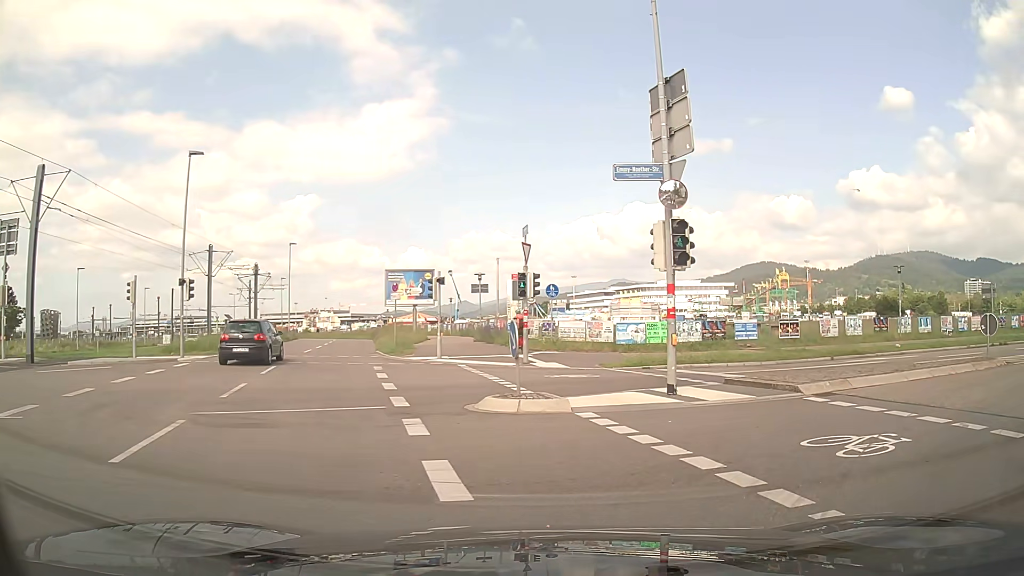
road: secondary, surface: asphalt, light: Day
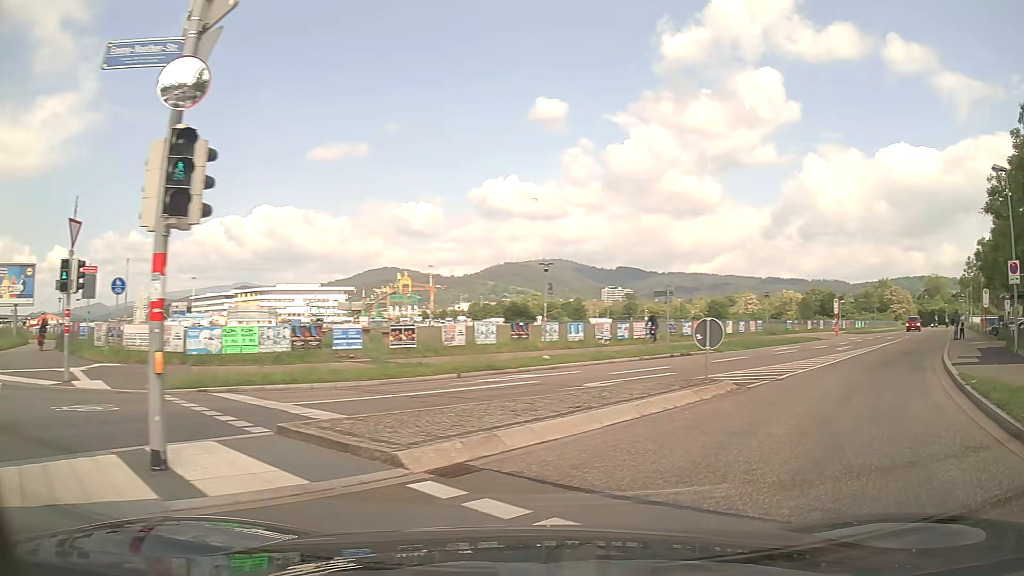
(+1.6, +5.9) m; +32°
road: unclassified
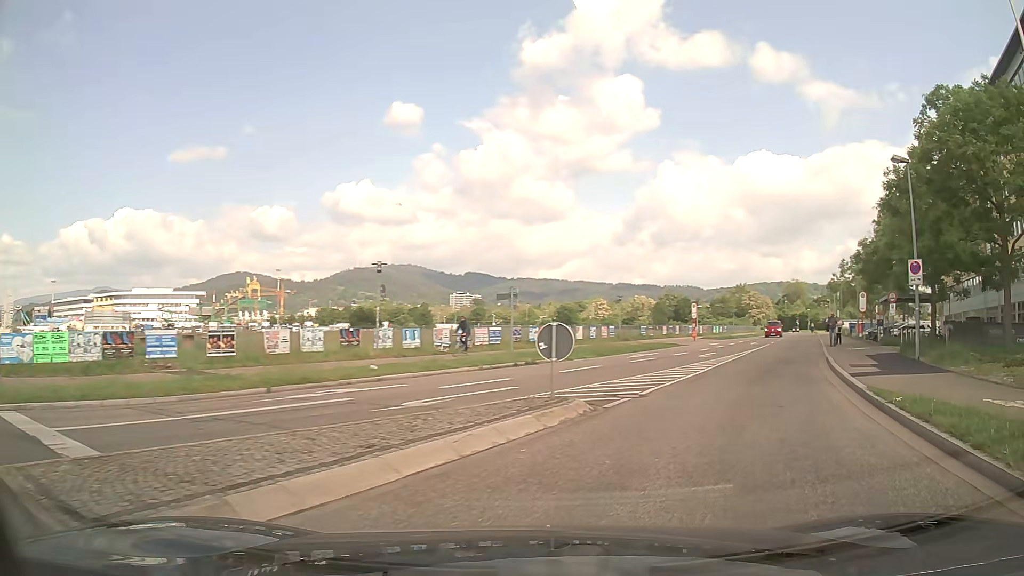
(+0.3, +2.6) m; +13°
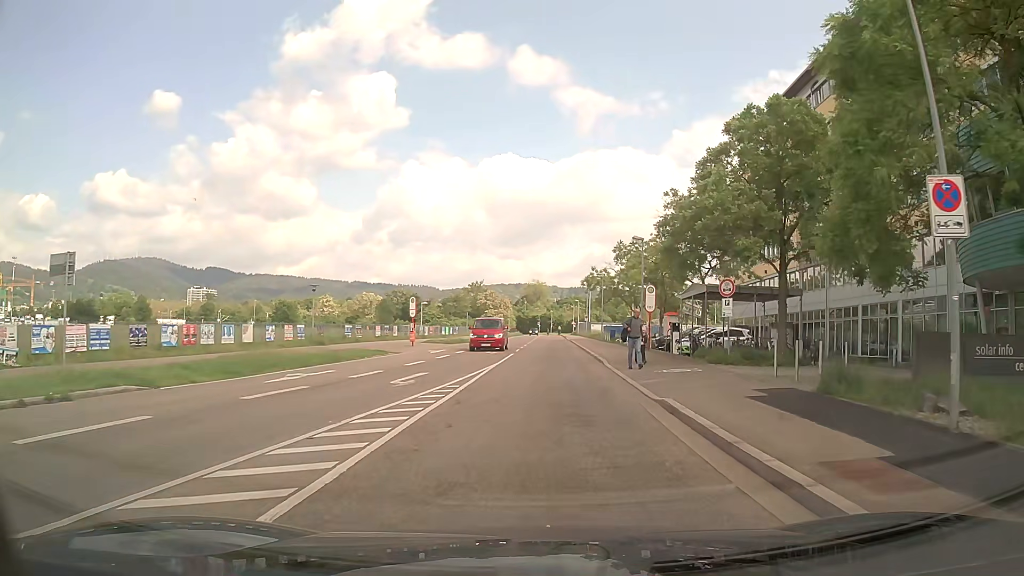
(+3.8, +13.4) m; +22°
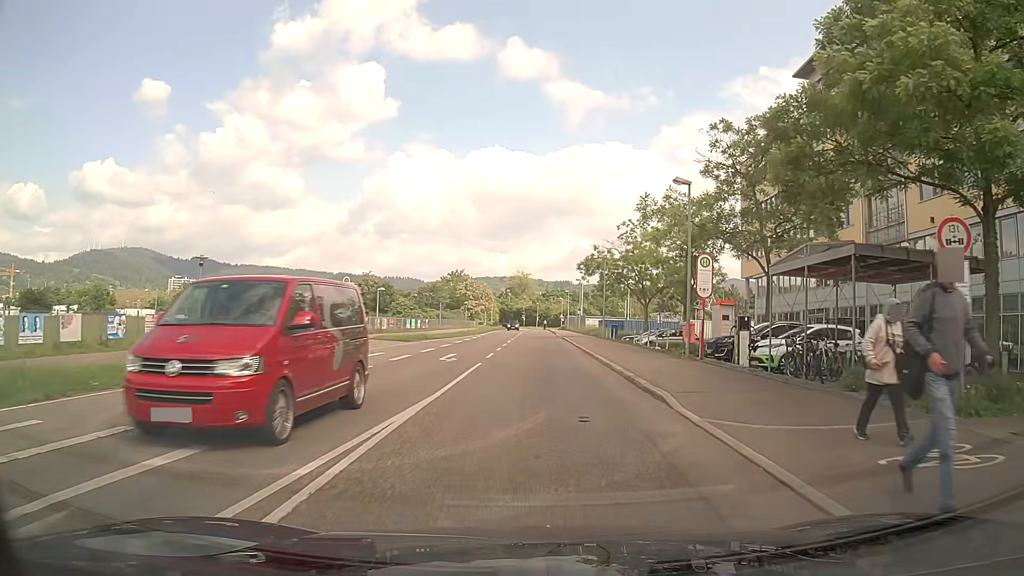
(+0.2, +13.7) m; +2°
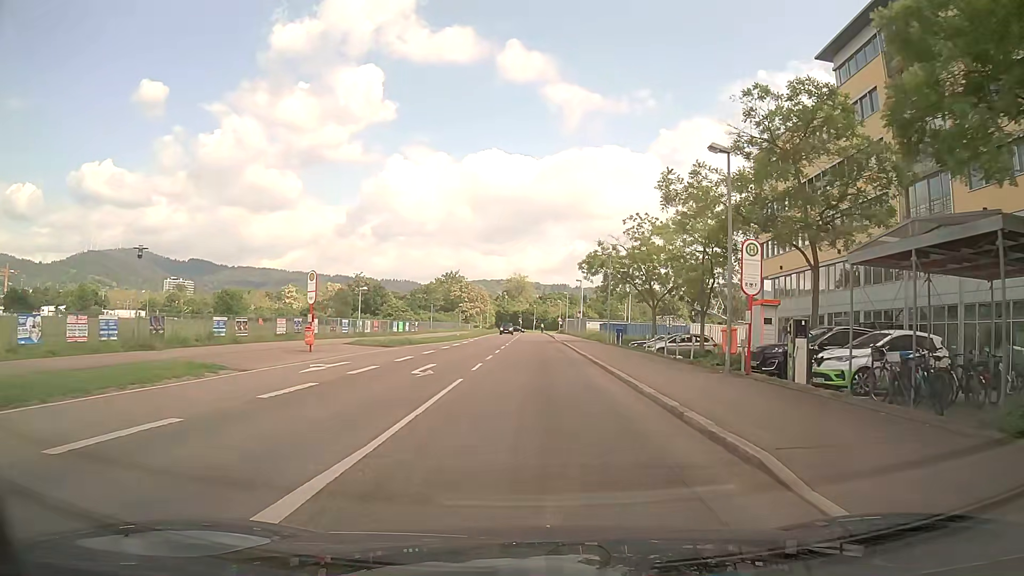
(0.0, +5.0) m; 0°
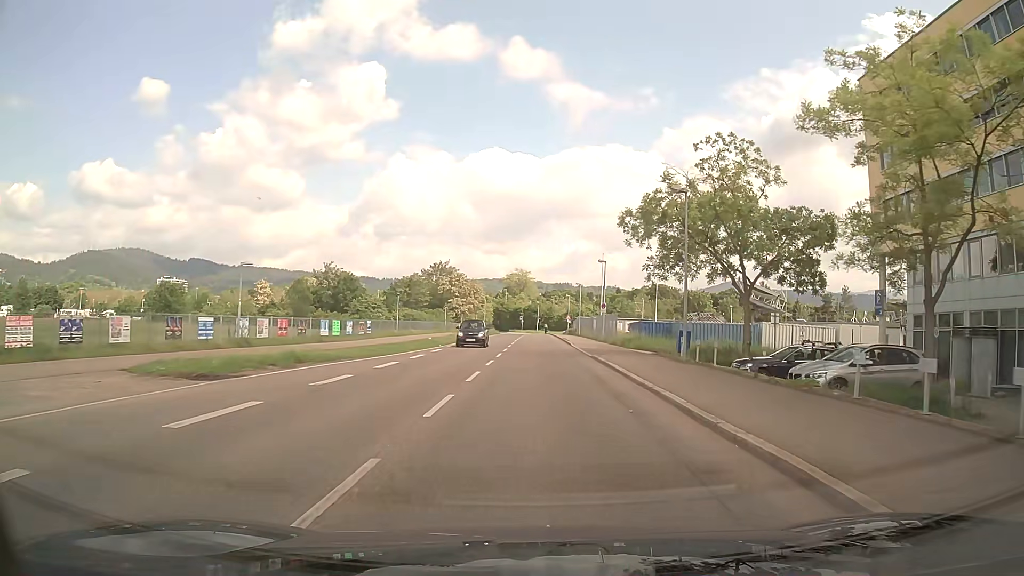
(0.0, +22.0) m; 0°
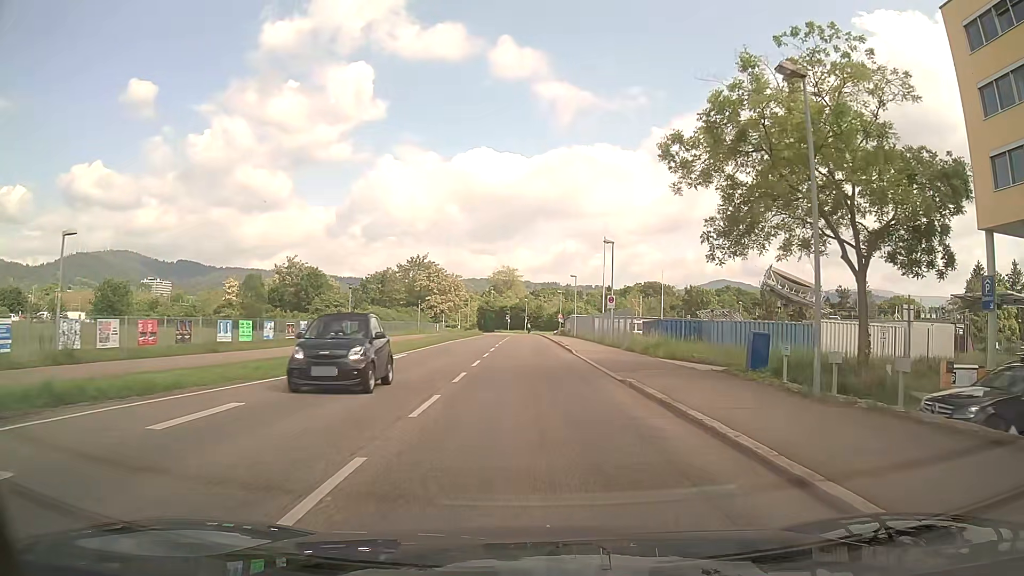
(+0.2, +12.1) m; +2°
(0, +10) (0, +20) (0, +30) (0, +40) (-1, +50) (-1, +60) (-1, +70) (-1, +80) (-1, +90) (-1, +100) m
